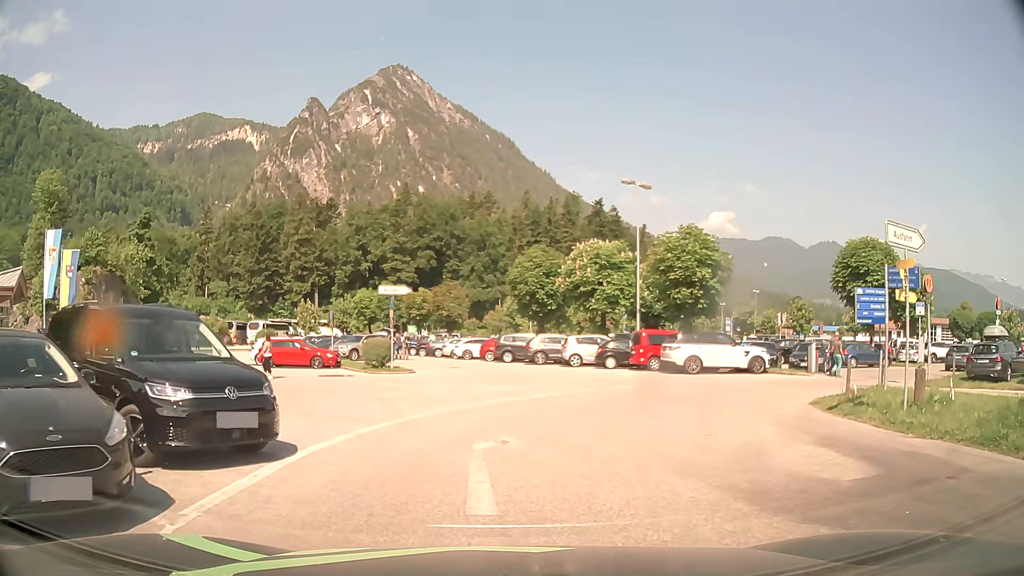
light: Day
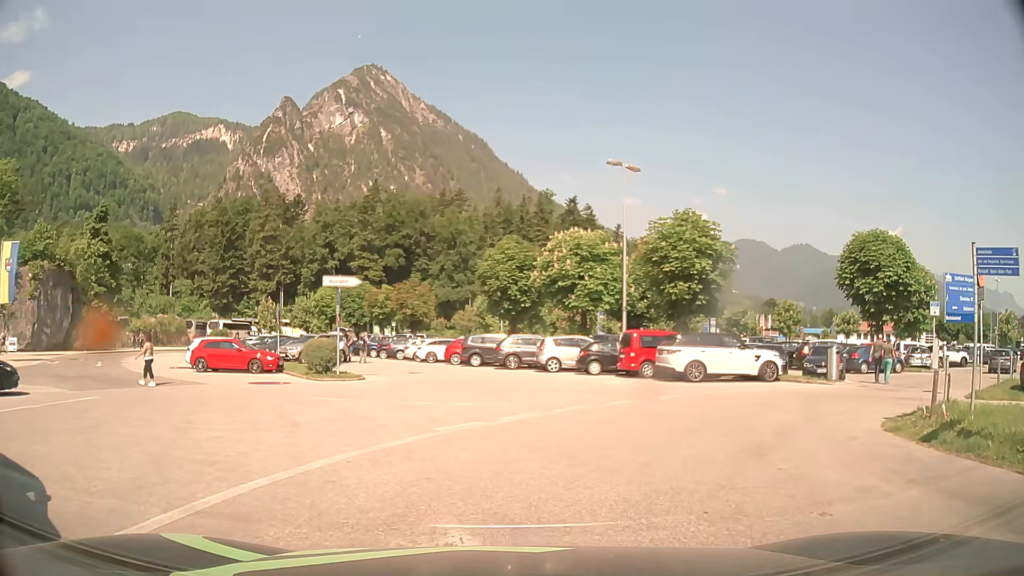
(+0.1, +4.5) m; +3°
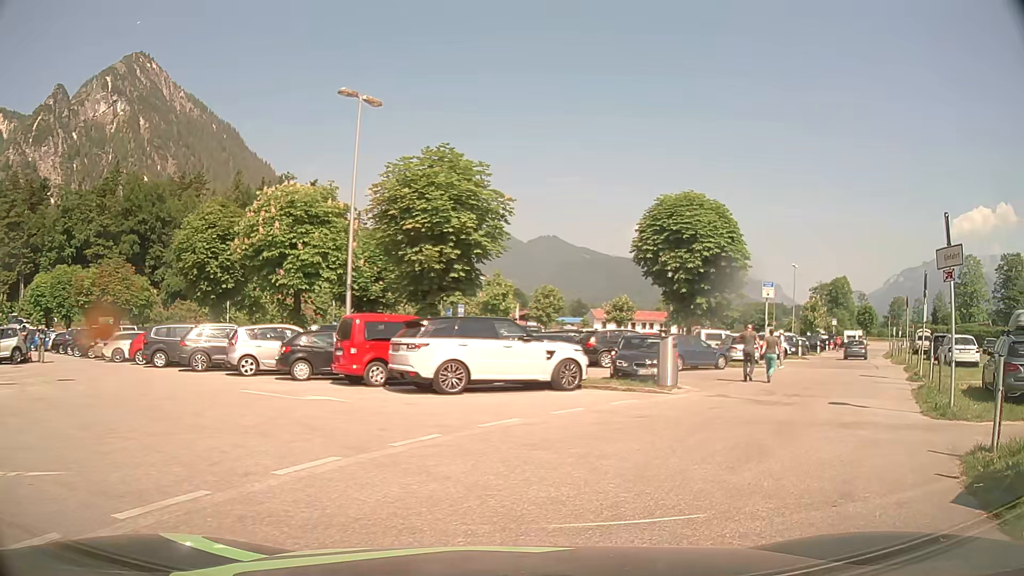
(+1.3, +8.7) m; +22°
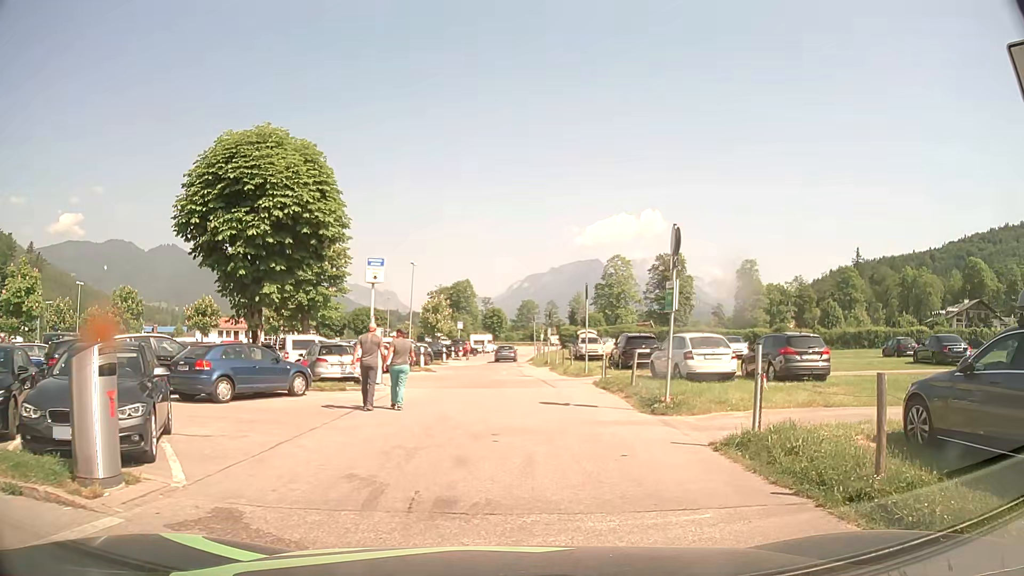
(+3.2, +10.3) m; +32°
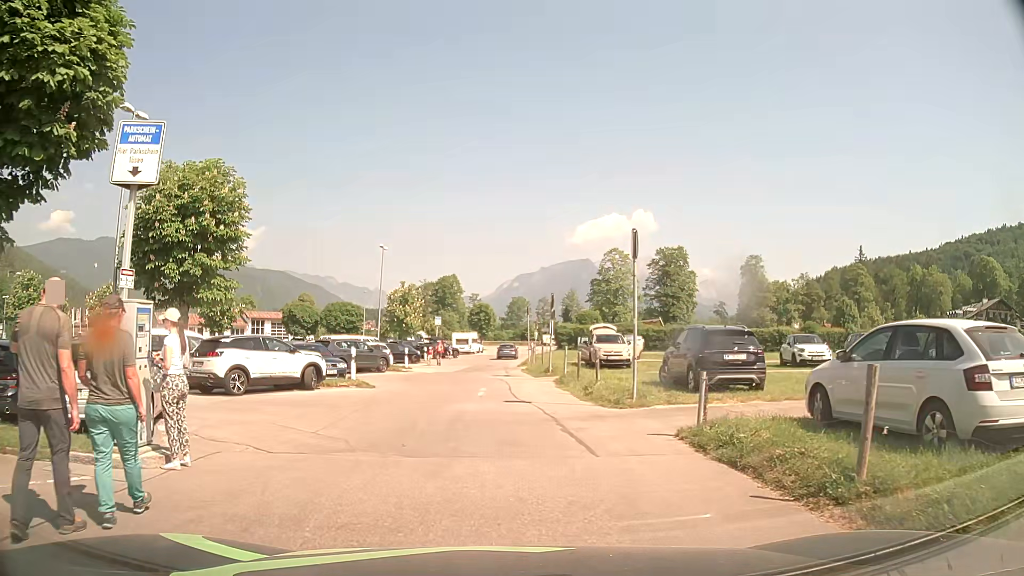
(+0.4, +12.8) m; +2°
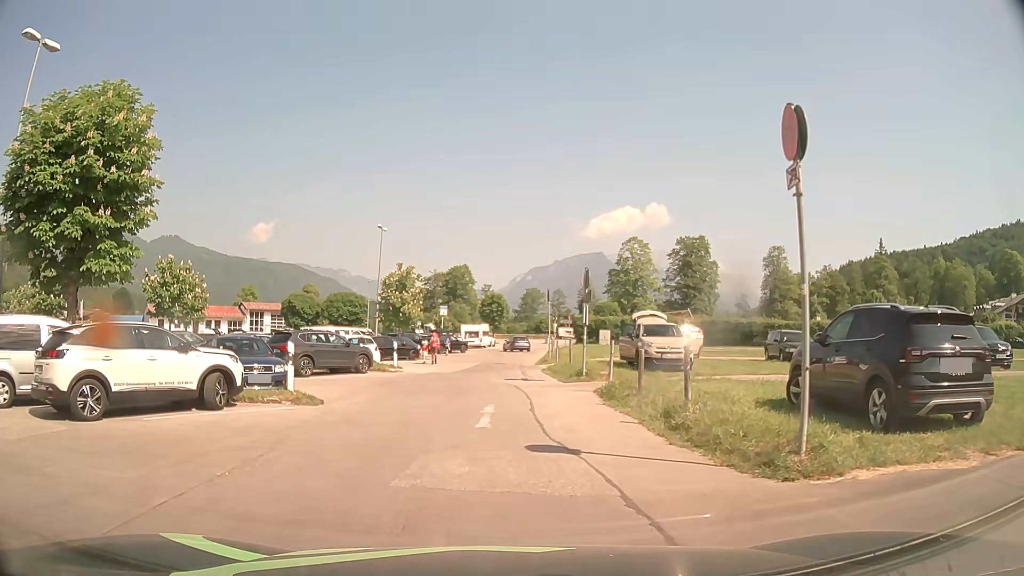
(-0.2, +7.6) m; -2°
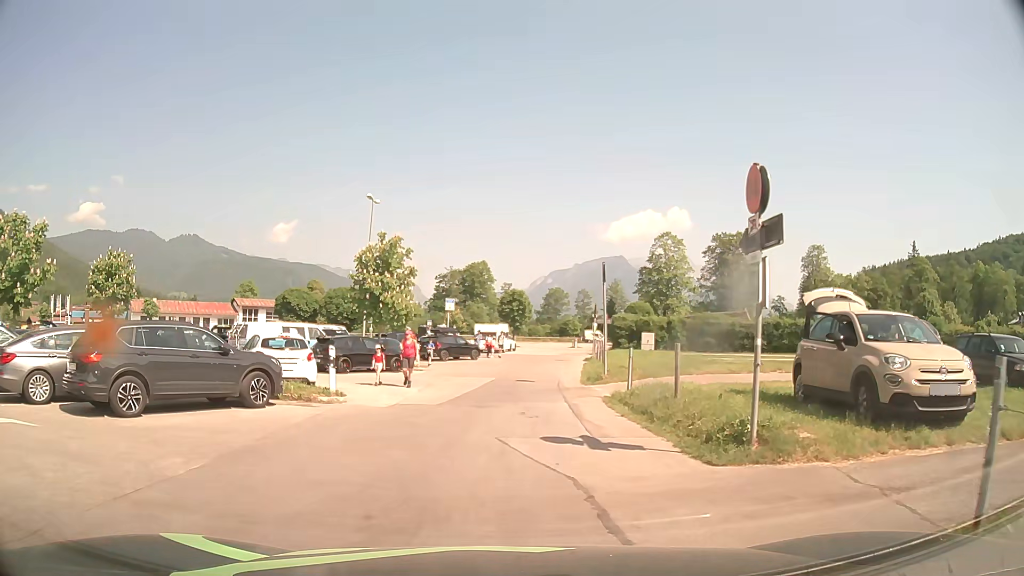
(-0.2, +13.1) m; -2°
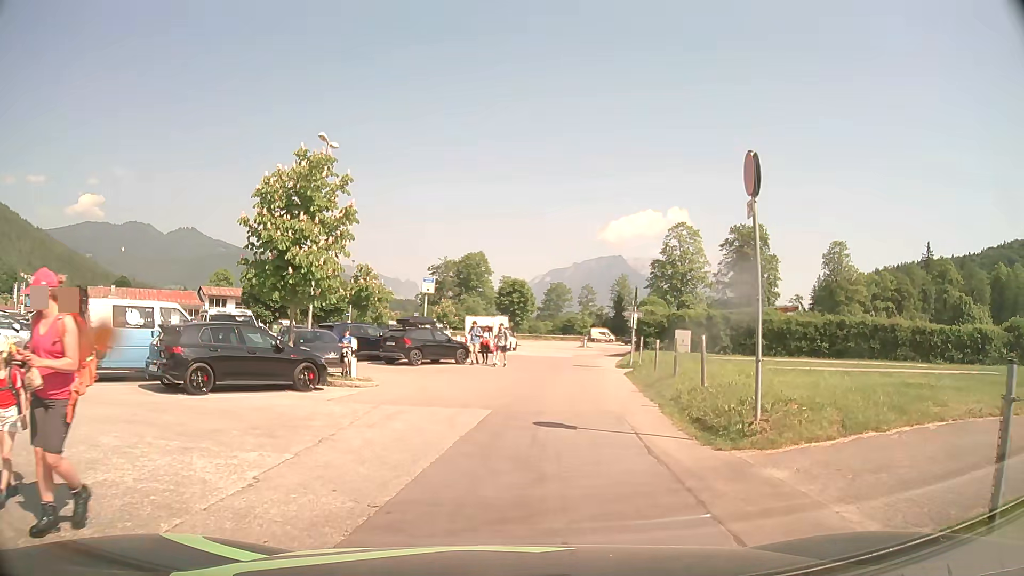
(-0.1, +12.9) m; 0°
(+1, +10) (+1, +20) (+3, +30) (+4, +40) (+6, +50) (+9, +59) (+11, +69) (+6, +77) (-3, +80) (-13, +81) m
